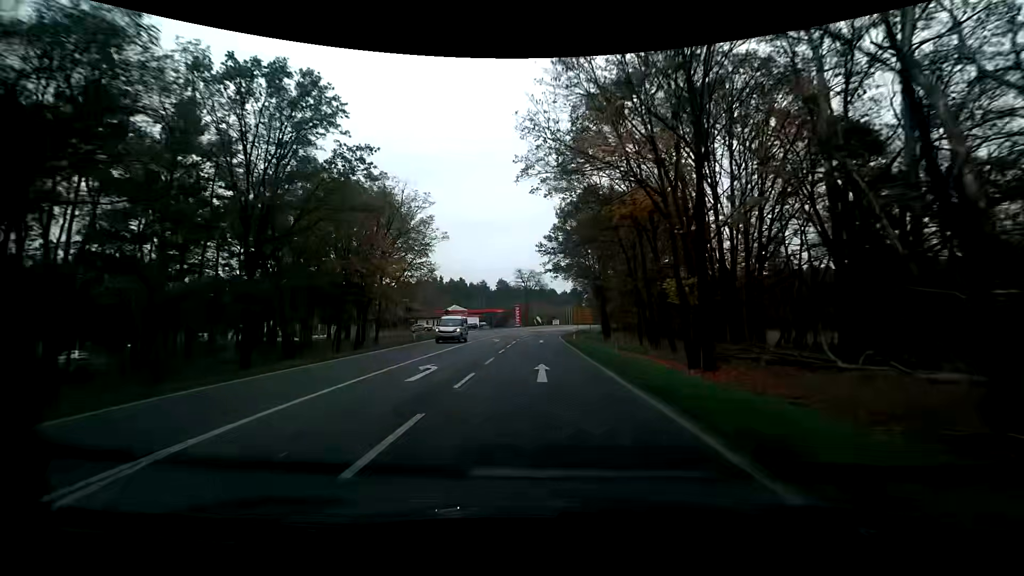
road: primary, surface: asphalt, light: Day
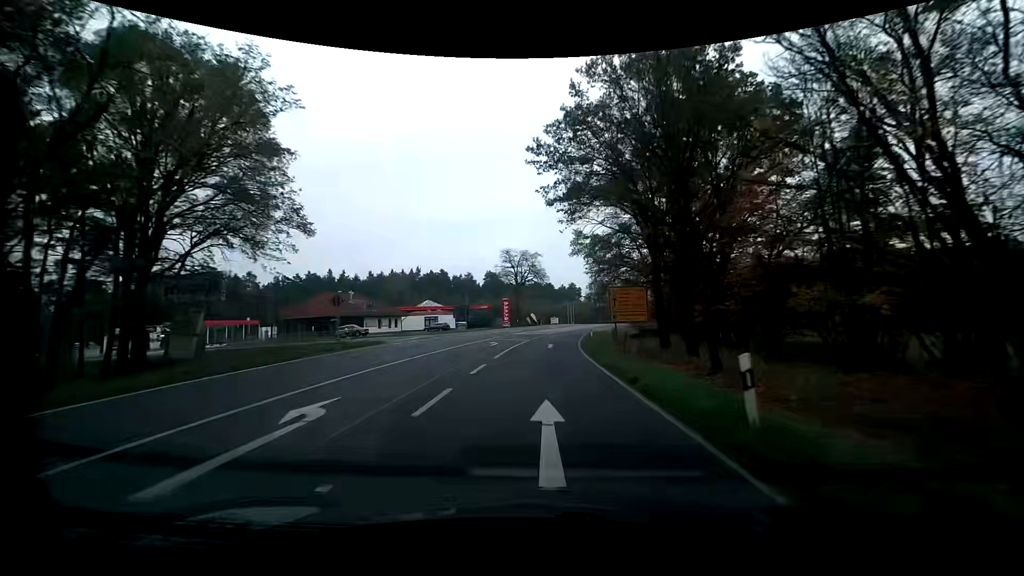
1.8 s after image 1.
(+0.1, +32.6) m; +1°
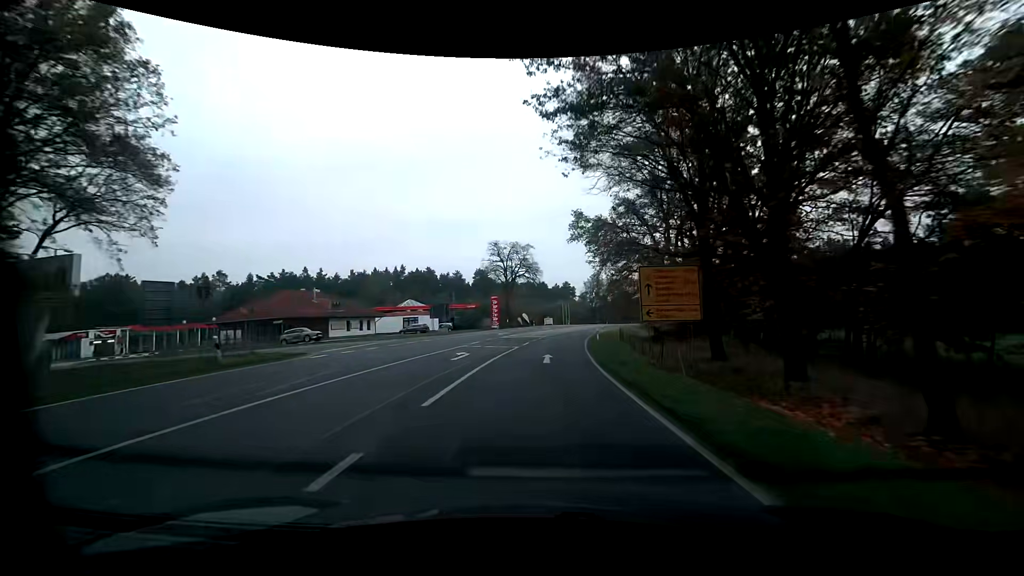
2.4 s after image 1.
(+0.1, +10.8) m; +1°
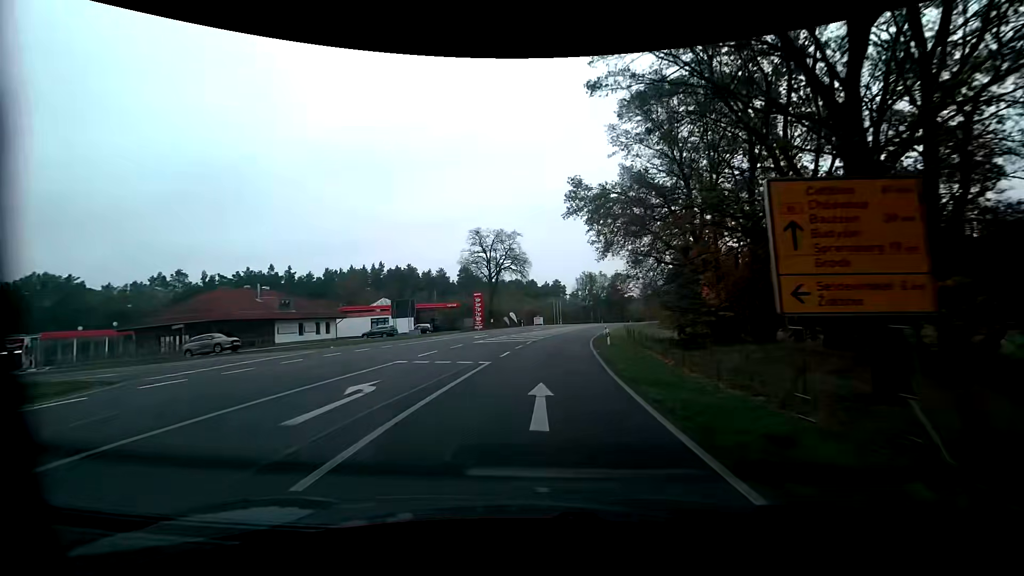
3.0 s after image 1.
(+0.1, +10.8) m; +1°
(0, +10) (0, +20) (+1, +30) (+2, +40) (+3, +50) (+5, +60) (+7, +70) (+9, +79) (+11, +89) (+14, +99) m
